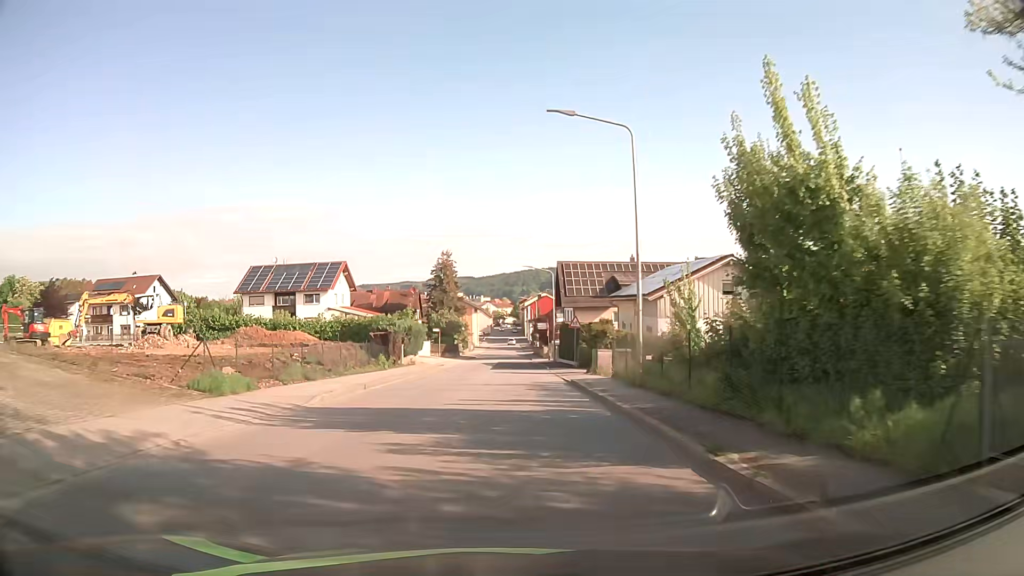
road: tertiary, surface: asphalt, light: Day
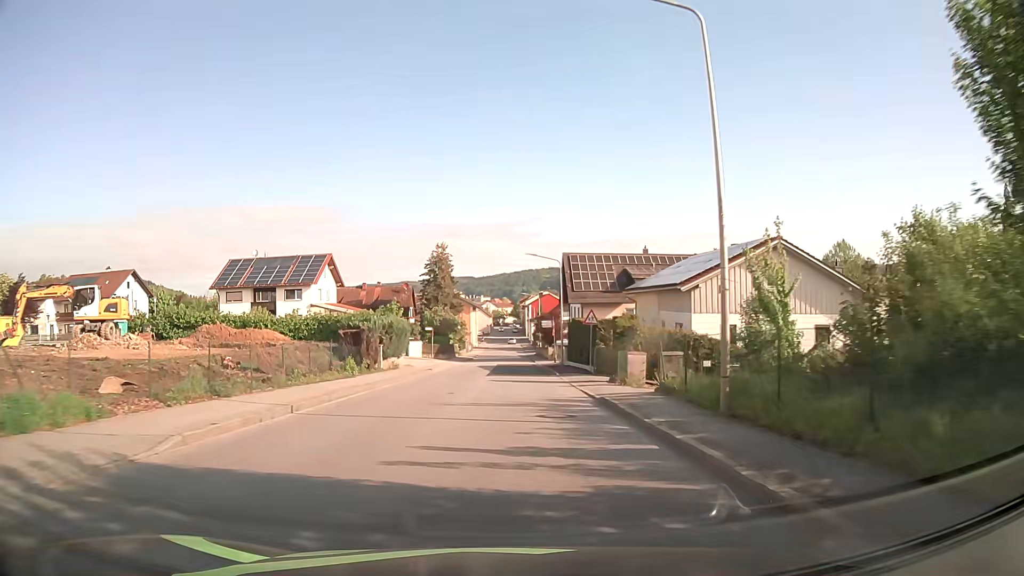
(0.0, +7.4) m; 0°
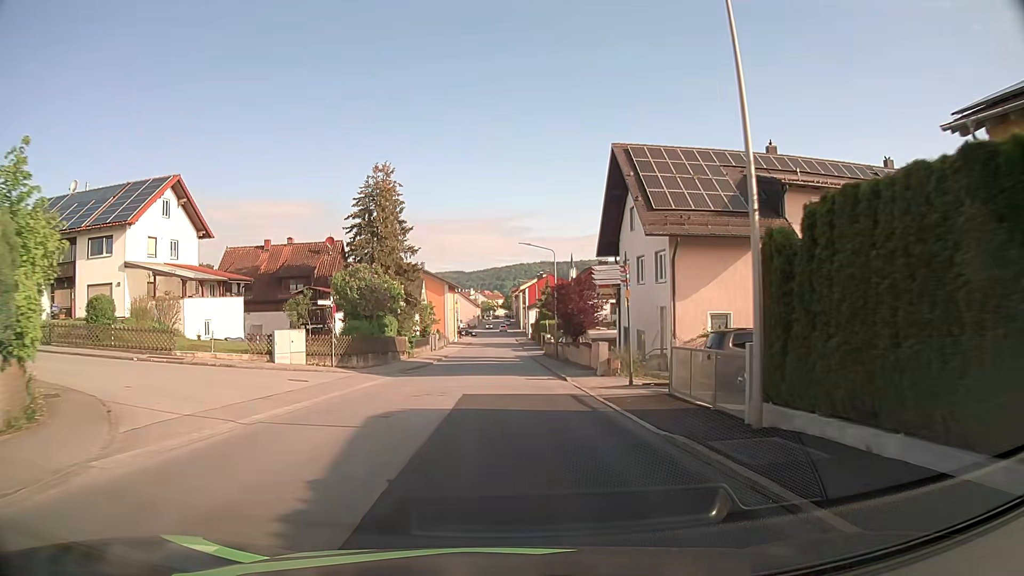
(+0.1, +37.2) m; +1°
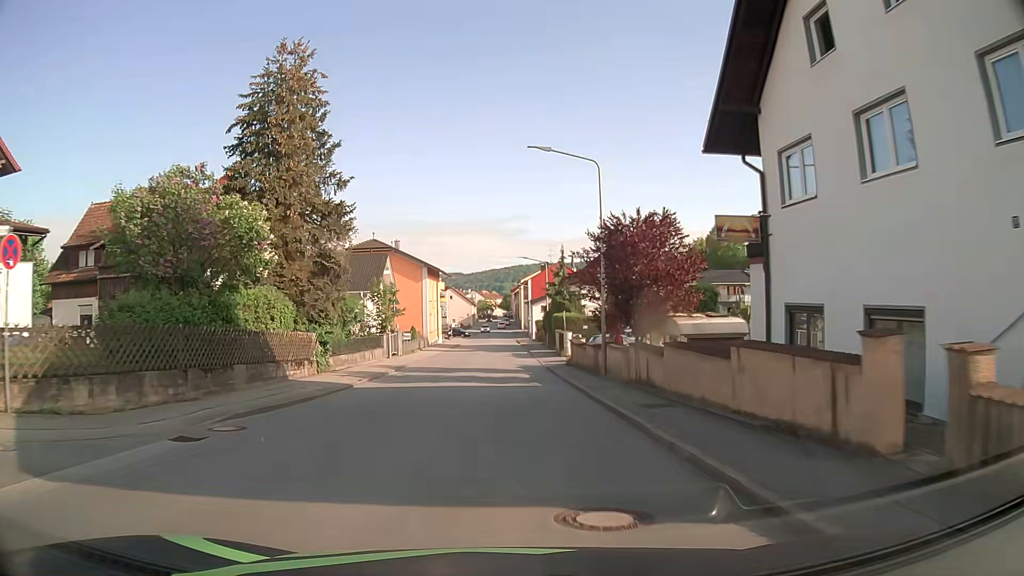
(0.0, +22.4) m; +1°
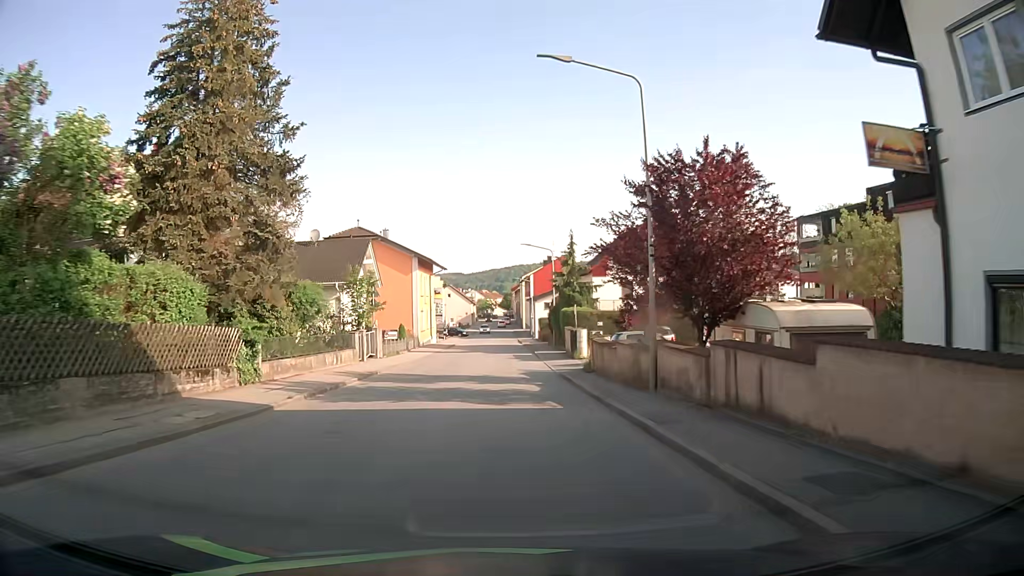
(-0.1, +7.5) m; 0°
